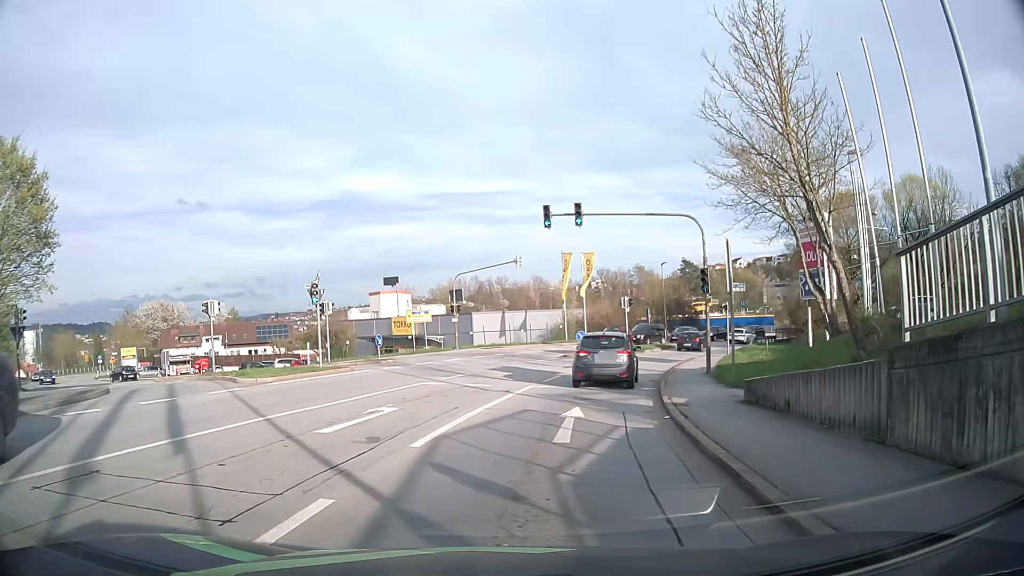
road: tertiary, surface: asphalt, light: Day
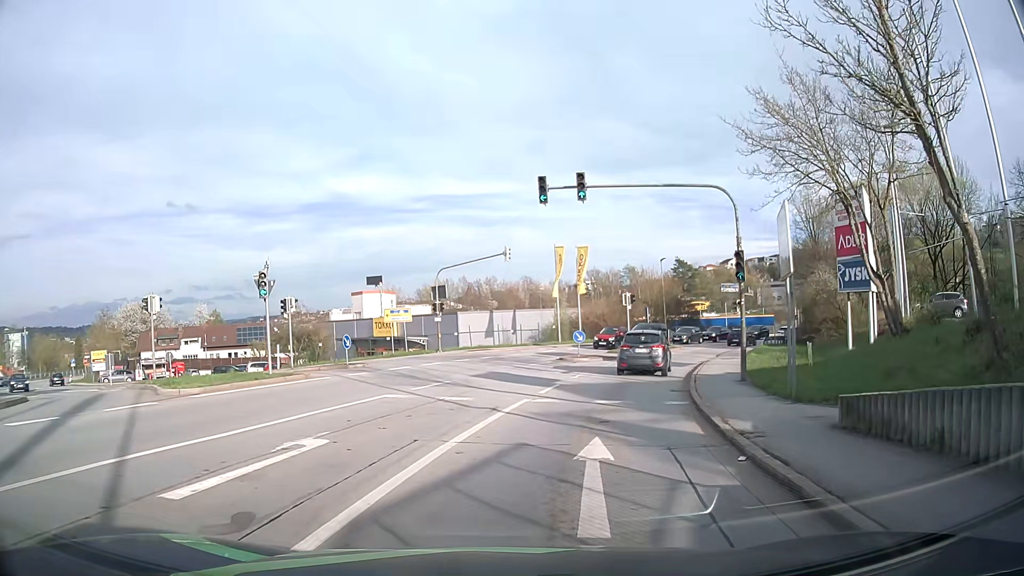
(-0.1, +4.8) m; -1°
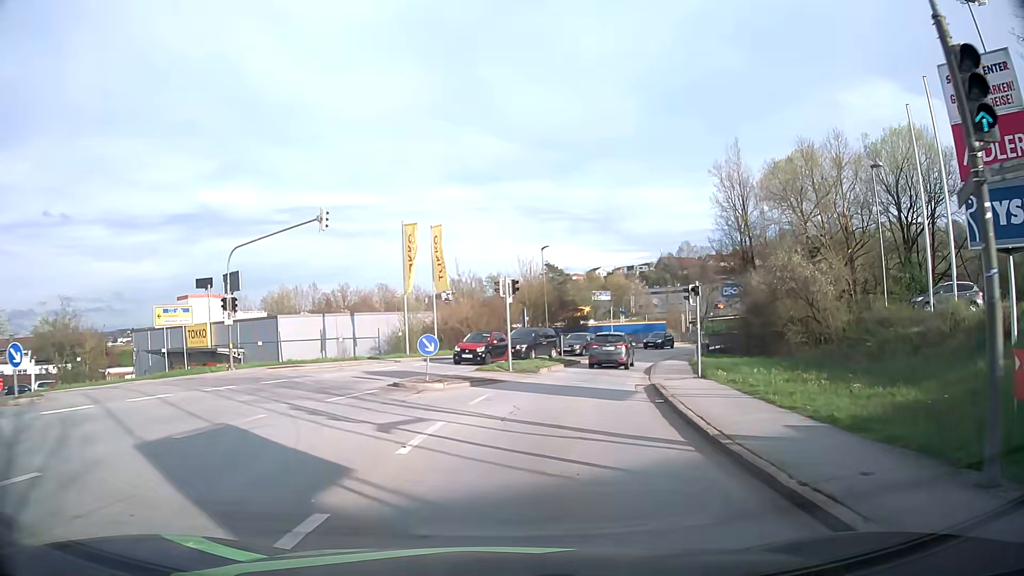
(+1.5, +14.9) m; +12°
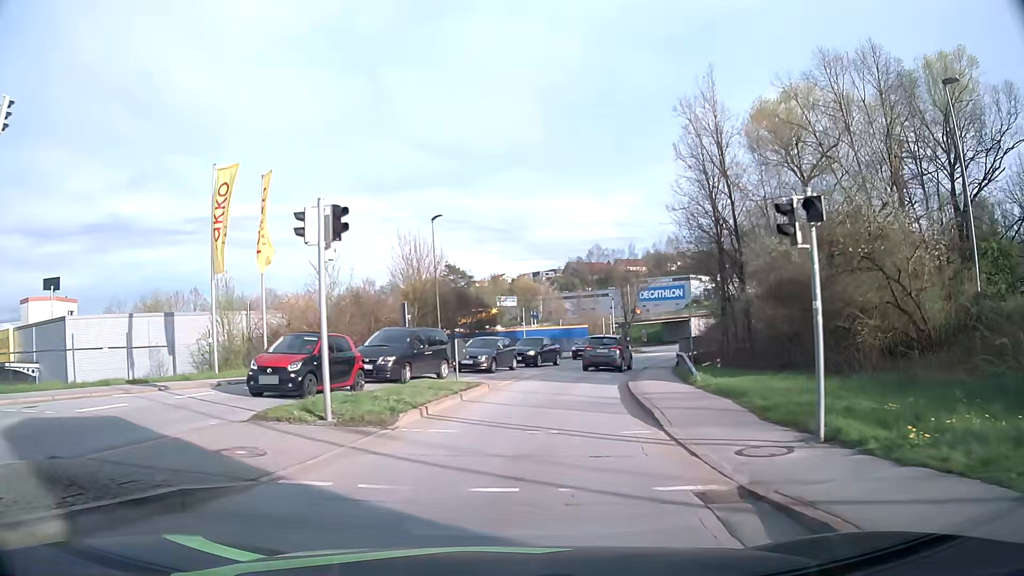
(+1.1, +15.4) m; +8°
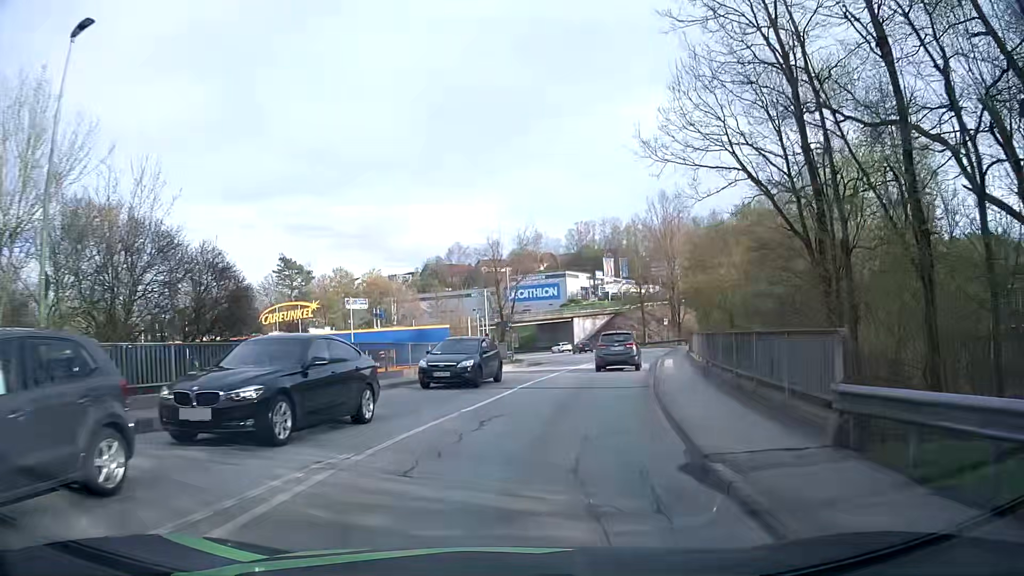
(+2.3, +24.0) m; +12°
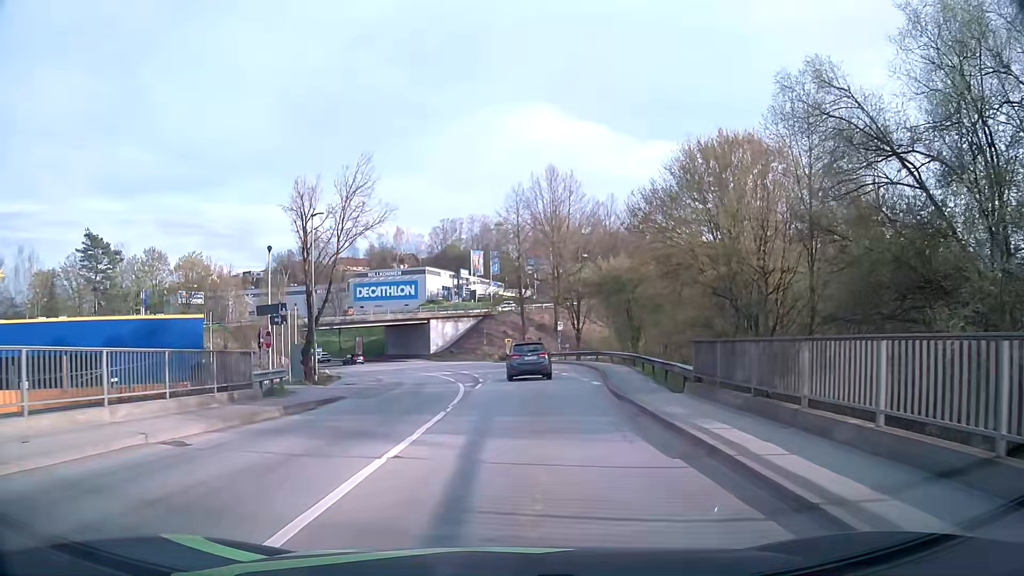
(+2.7, +24.2) m; +11°
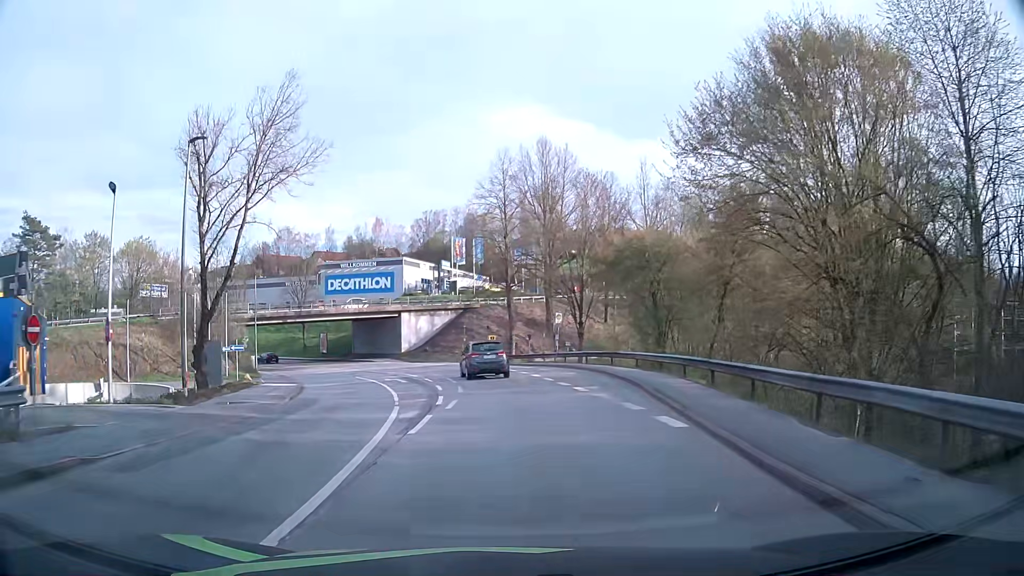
(+0.2, +12.8) m; +1°
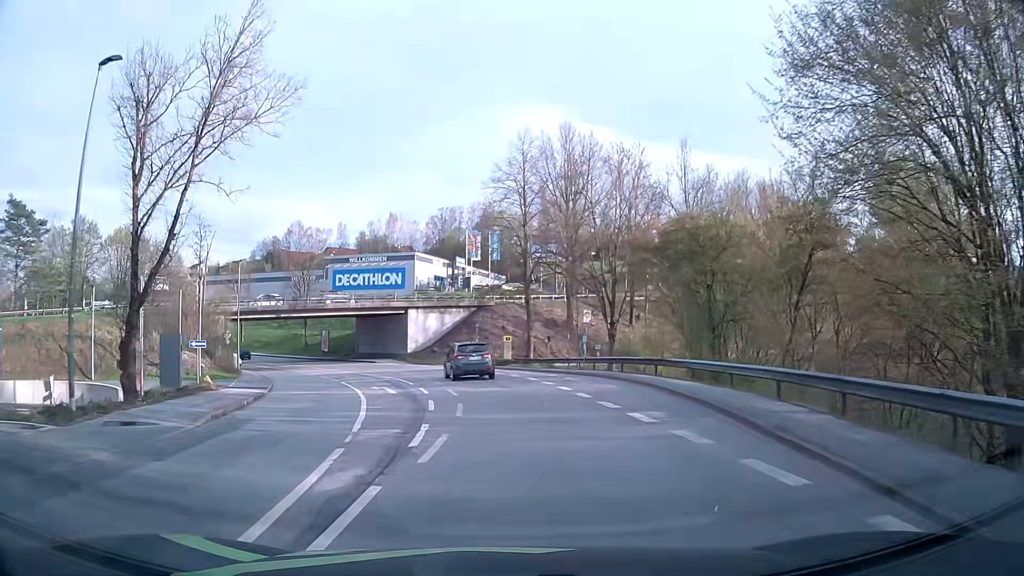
(0.0, +6.6) m; -1°
(0, +10) (-1, +20) (-3, +30) (-6, +39) (-10, +49) (-14, +57) (-19, +66) (-25, +74) (-31, +82) (-38, +89) m
